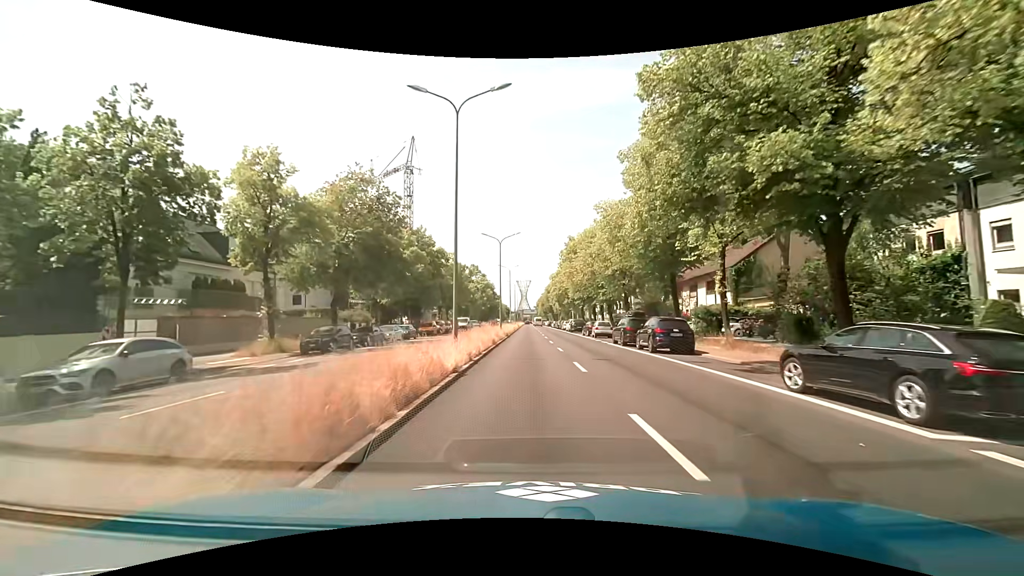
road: primary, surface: asphalt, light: Day
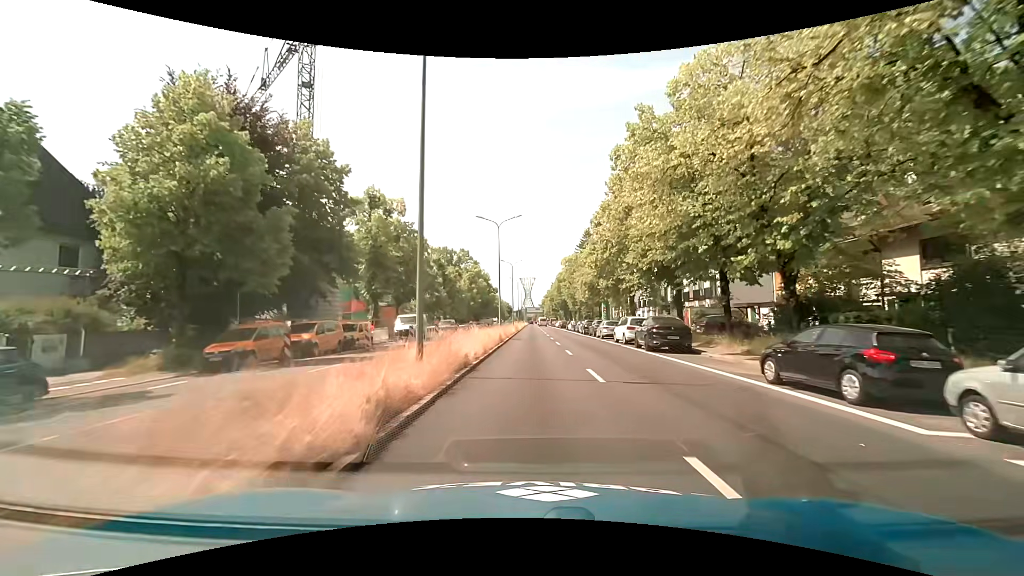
(-0.5, +38.3) m; -1°
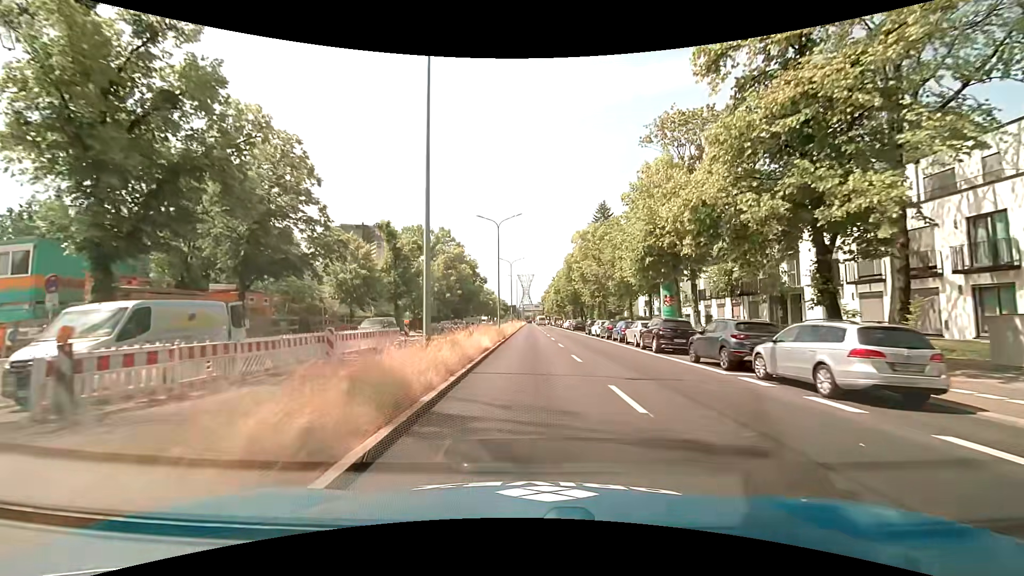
(+0.1, +30.6) m; 0°
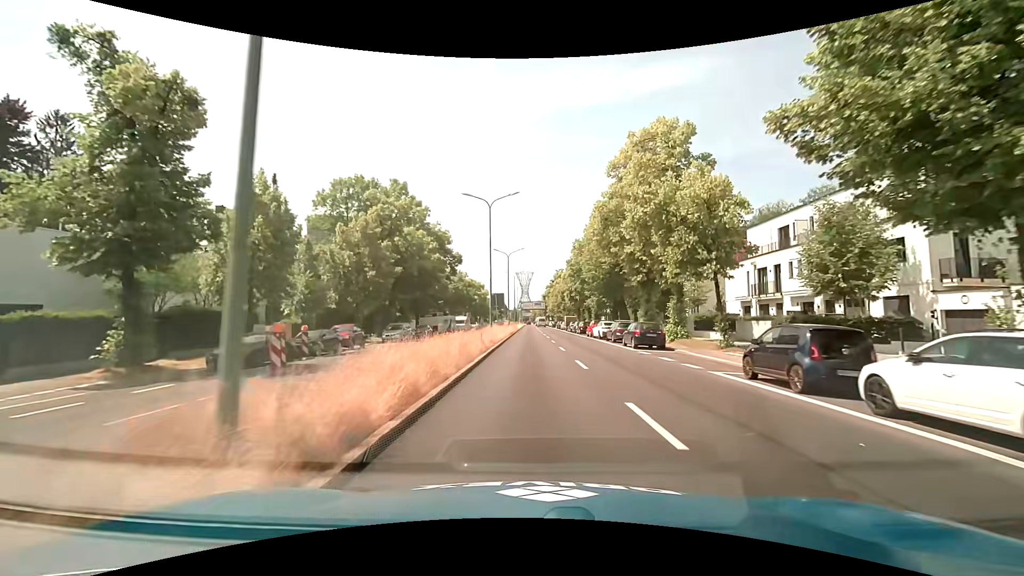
(+0.4, +38.1) m; +1°
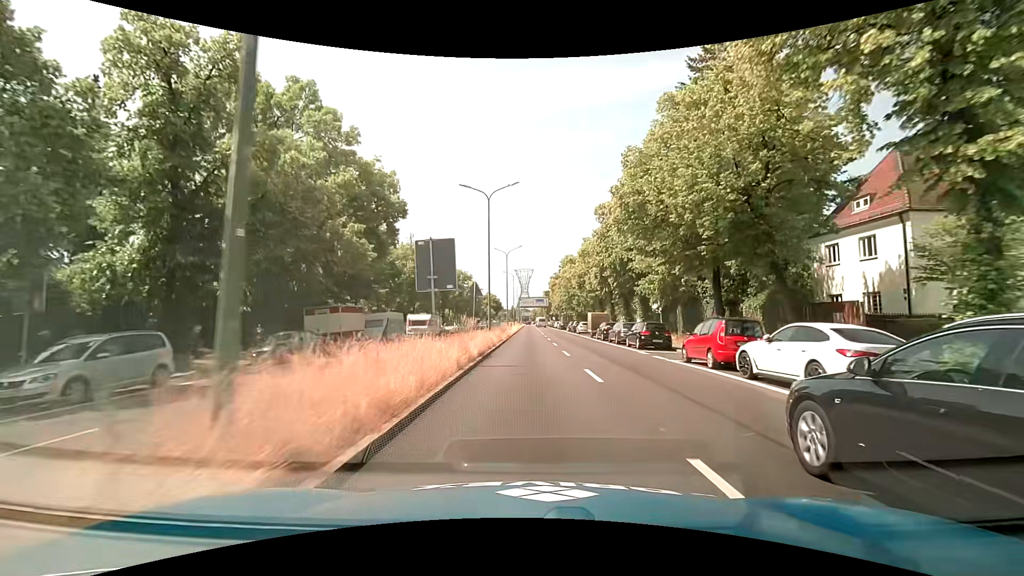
(-0.1, +30.4) m; -1°
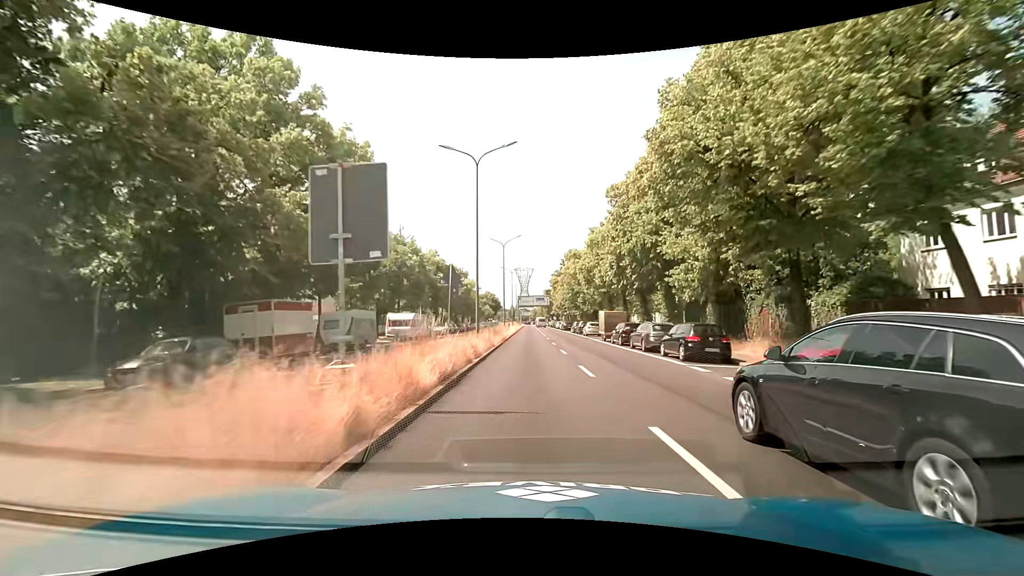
(+0.1, +7.6) m; 0°
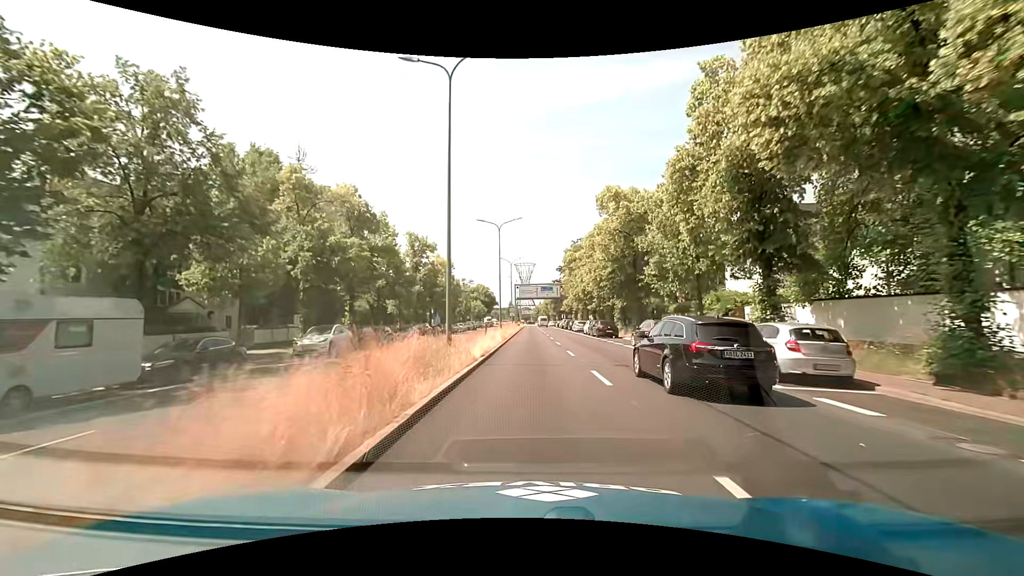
(+0.1, +38.0) m; +1°
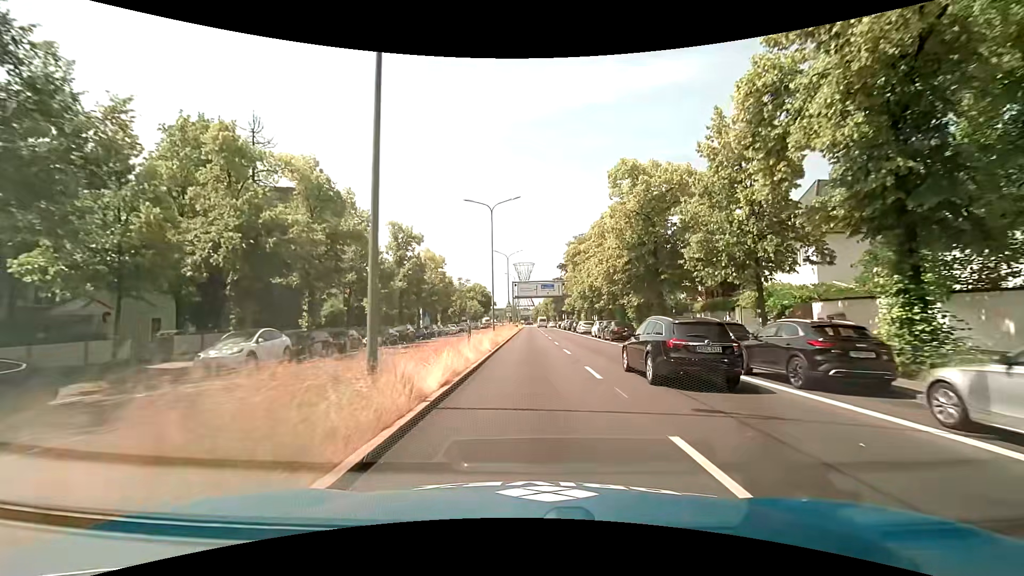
(-0.1, +7.6) m; +1°
(0, +10) (-1, +20) (-1, +30) (-1, +40) (-1, +50) (-1, +60) (-2, +70) (-2, +80) (-2, +90) (-3, +100) m
